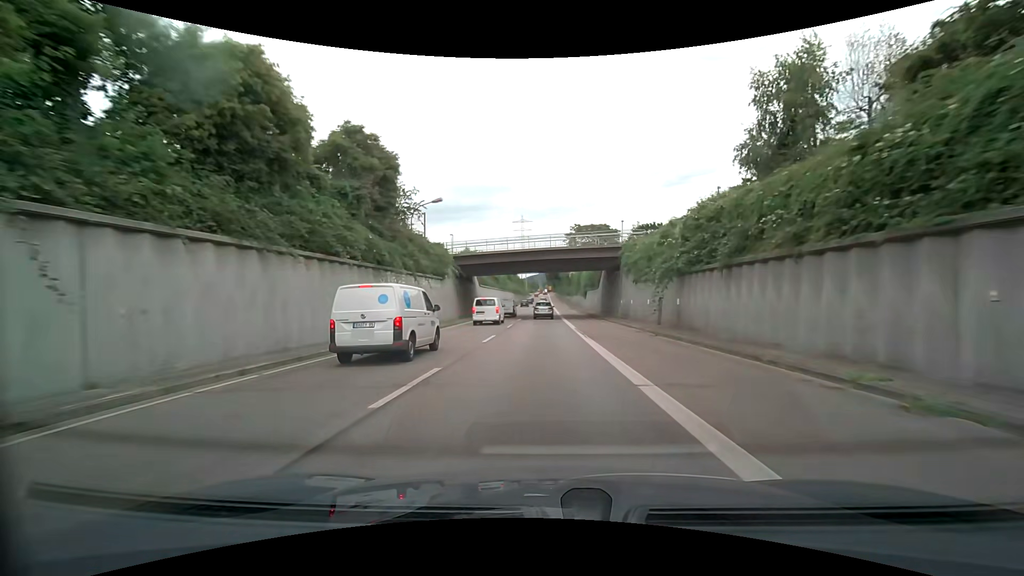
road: trunk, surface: asphalt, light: Day
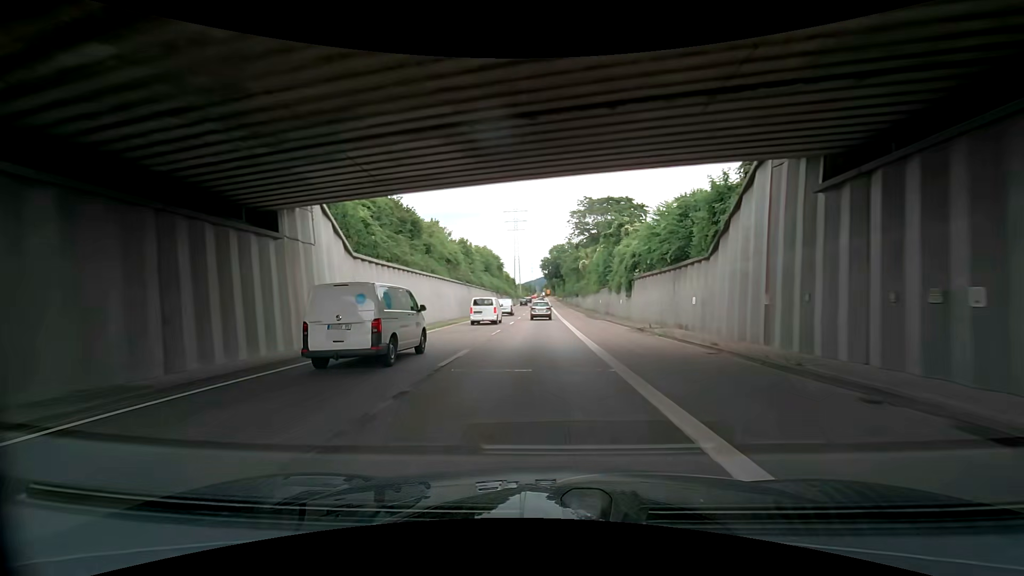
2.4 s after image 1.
(-0.1, +43.4) m; 0°
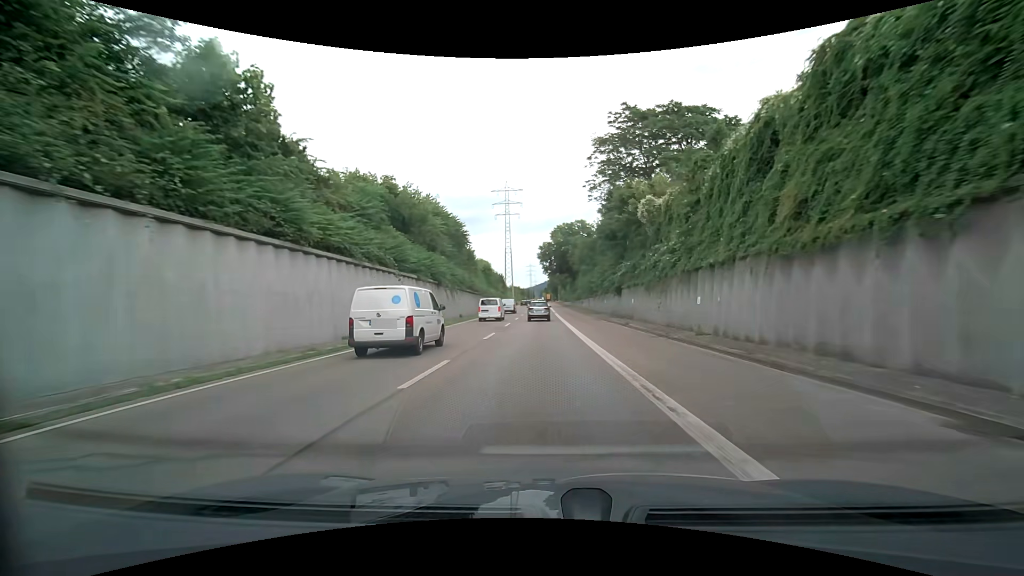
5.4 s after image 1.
(-0.7, +51.0) m; 0°
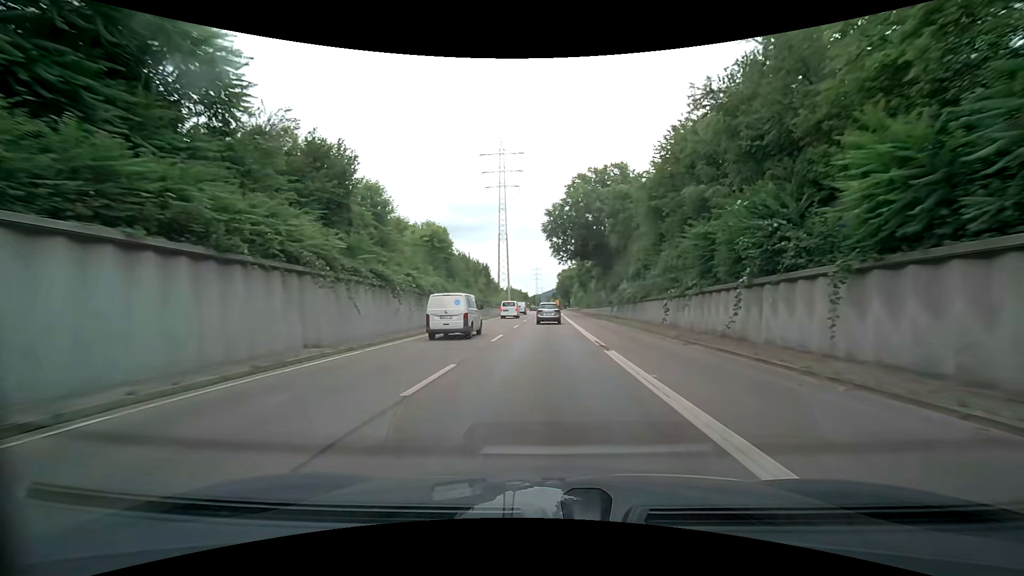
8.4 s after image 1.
(0.0, +48.6) m; 0°
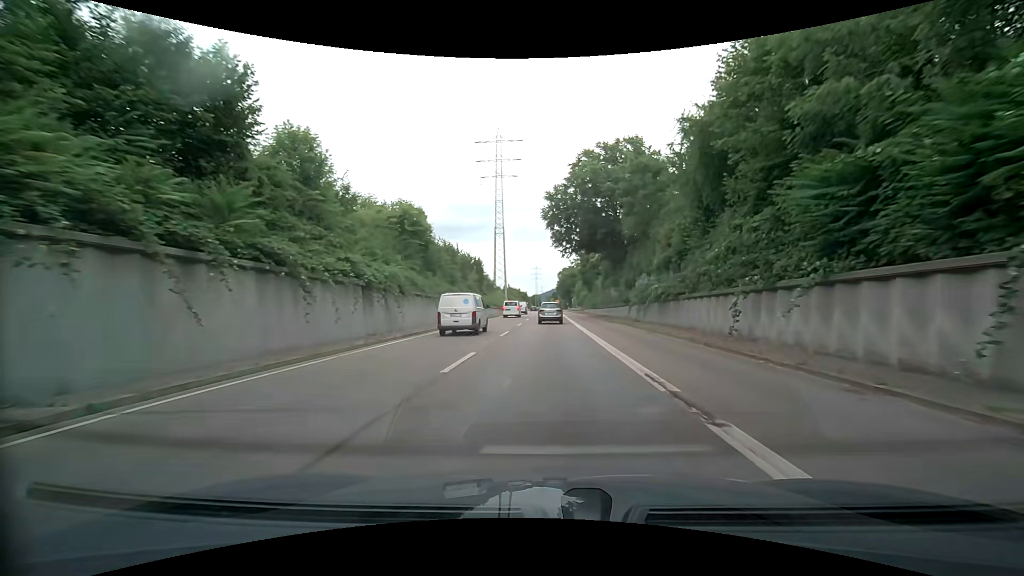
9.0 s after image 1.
(0.0, +9.6) m; 0°
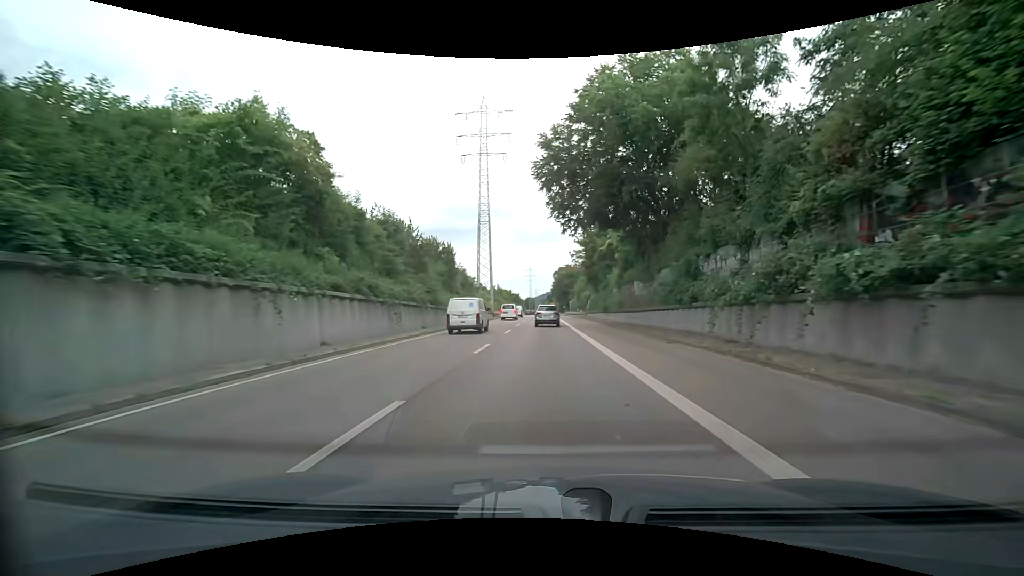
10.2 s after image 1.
(0.0, +19.2) m; 0°
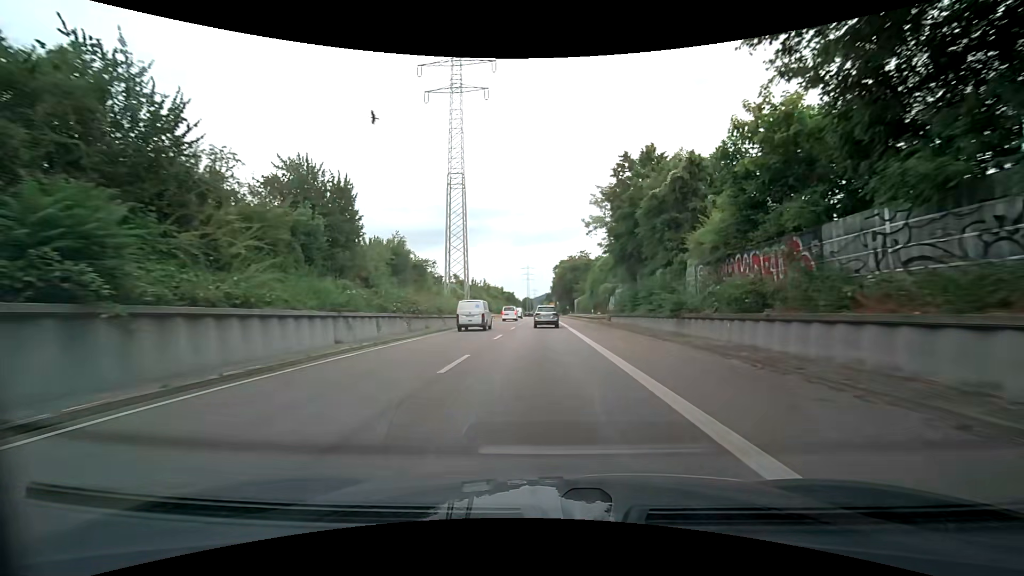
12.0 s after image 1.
(+0.3, +28.7) m; +1°
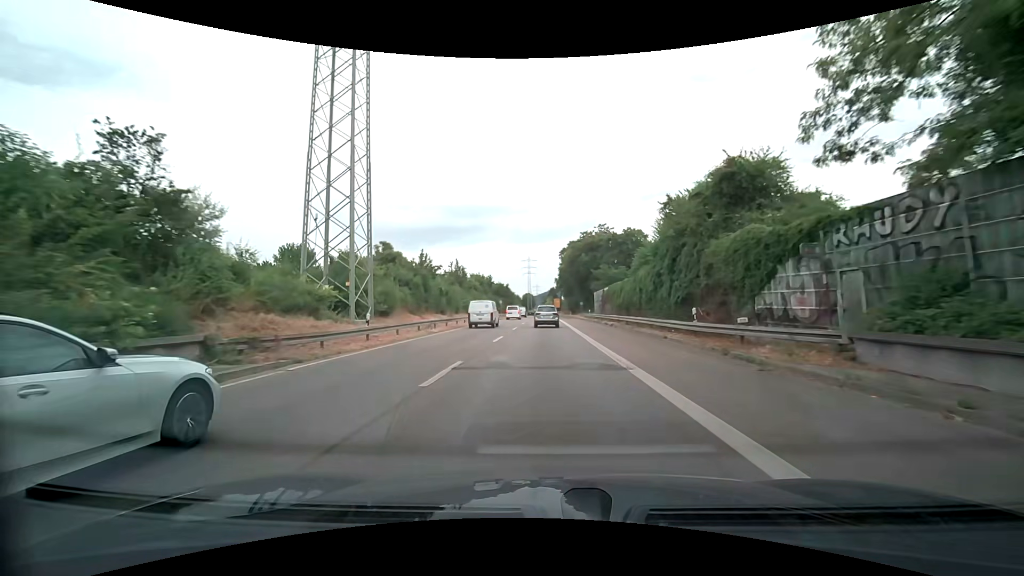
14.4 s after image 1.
(-0.1, +37.9) m; -1°
(0, +10) (0, +20) (0, +30) (0, +40) (+1, +50) (+1, +60) (+1, +70) (+1, +80) (+1, +90) (+1, +100) m
